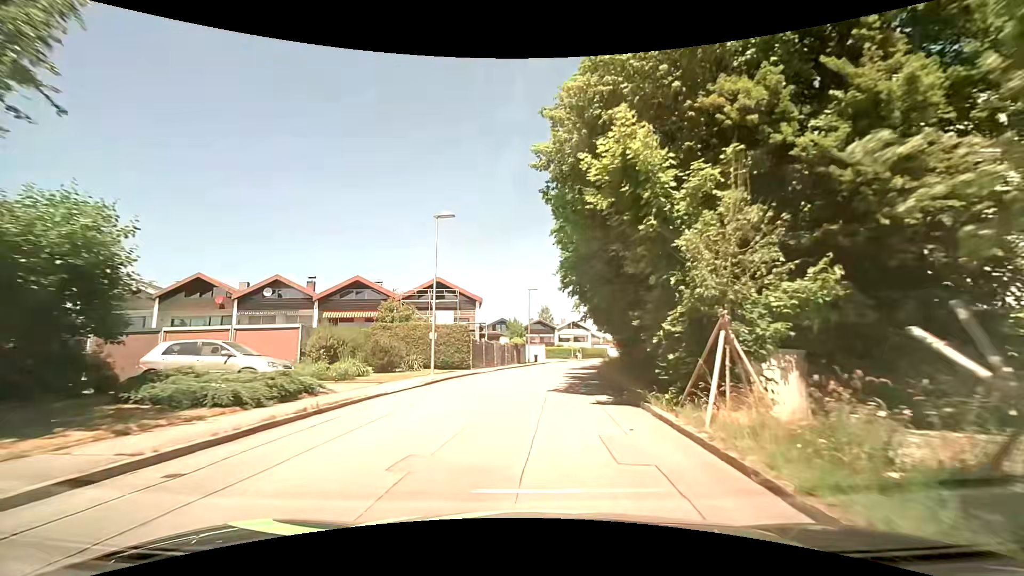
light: Day
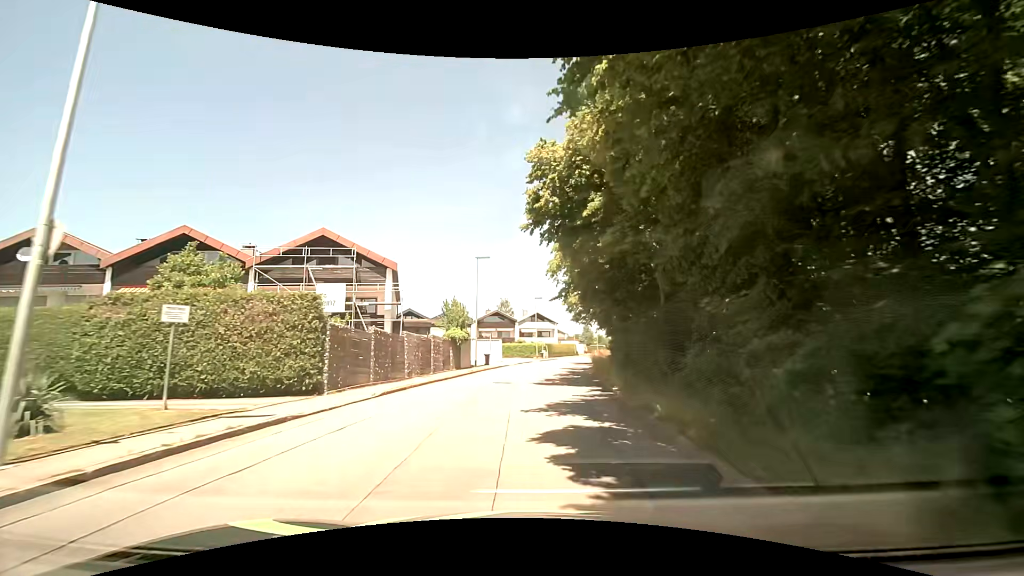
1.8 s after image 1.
(+0.7, +18.1) m; +5°
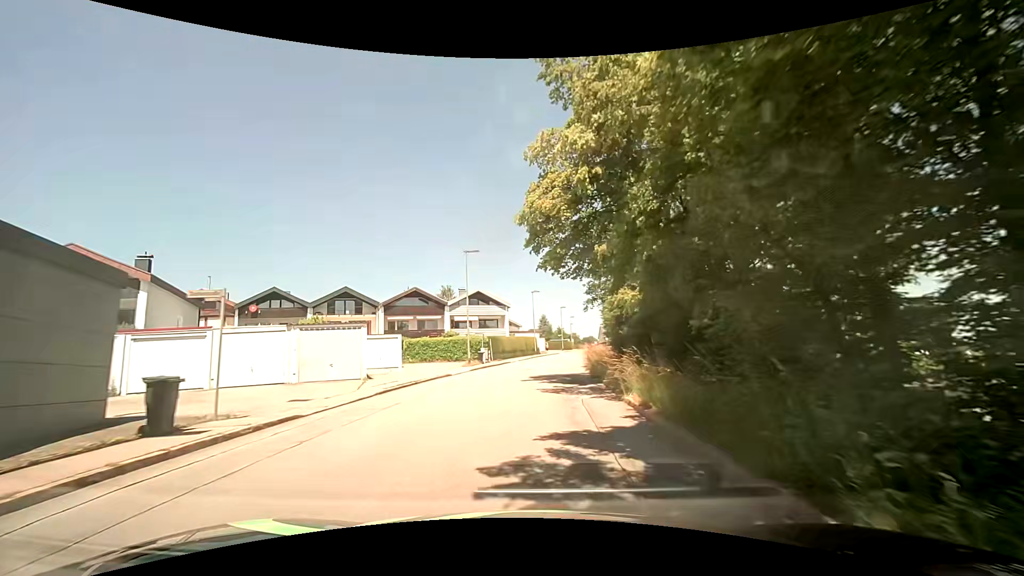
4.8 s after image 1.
(+1.5, +31.0) m; +6°
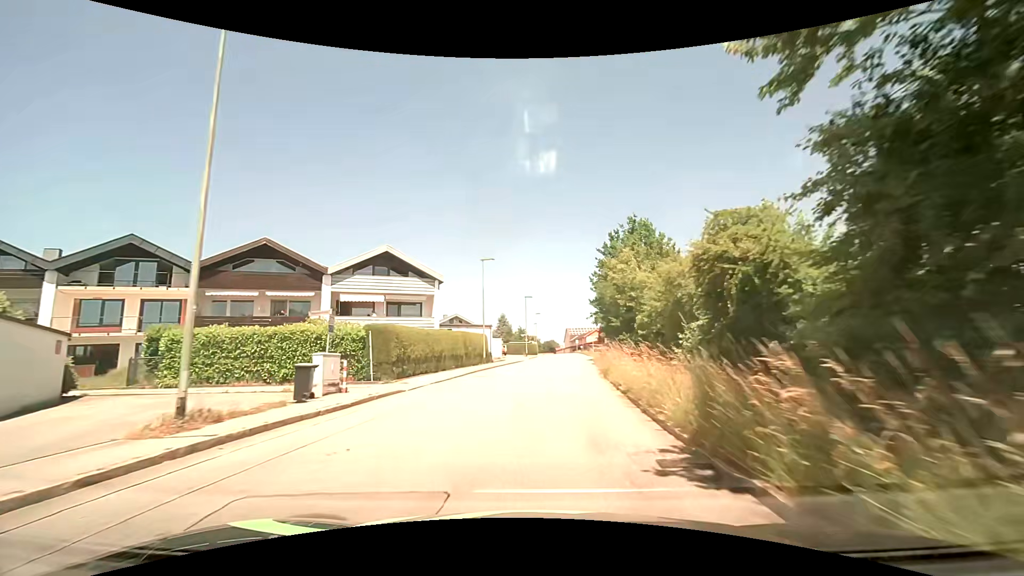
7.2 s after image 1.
(+0.6, +25.6) m; +4°
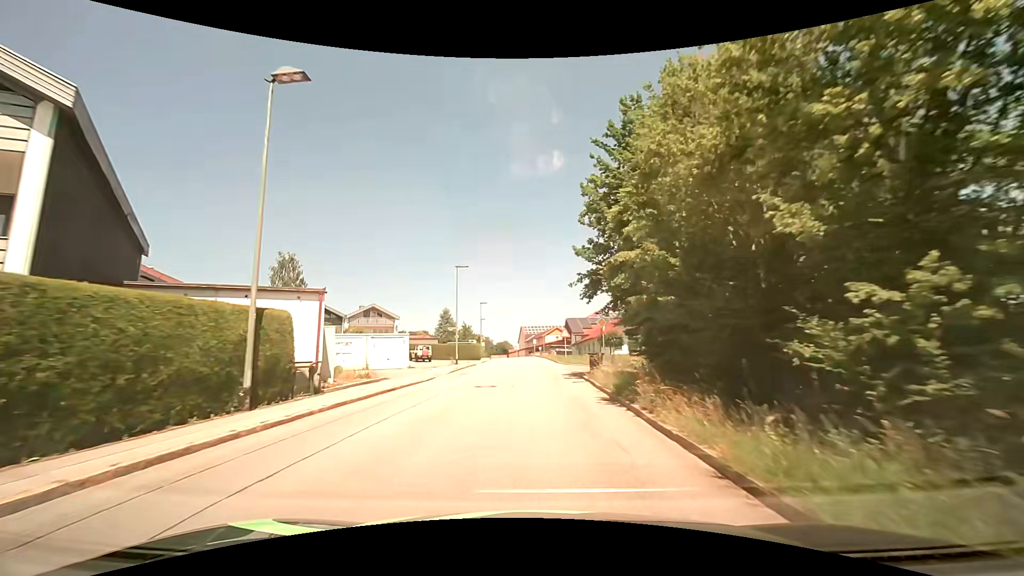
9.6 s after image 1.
(+1.5, +26.2) m; +5°
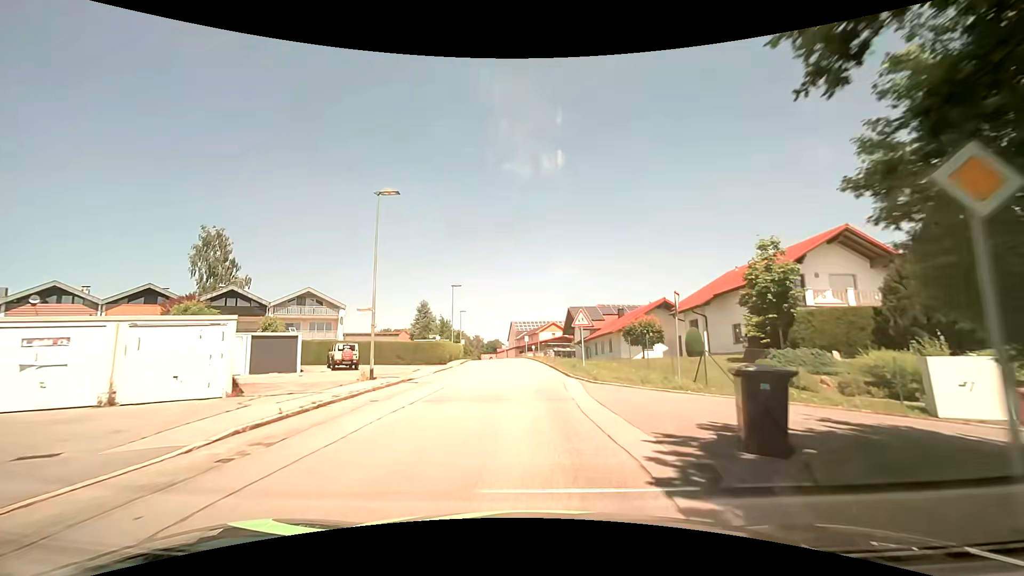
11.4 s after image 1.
(+0.3, +19.5) m; +1°
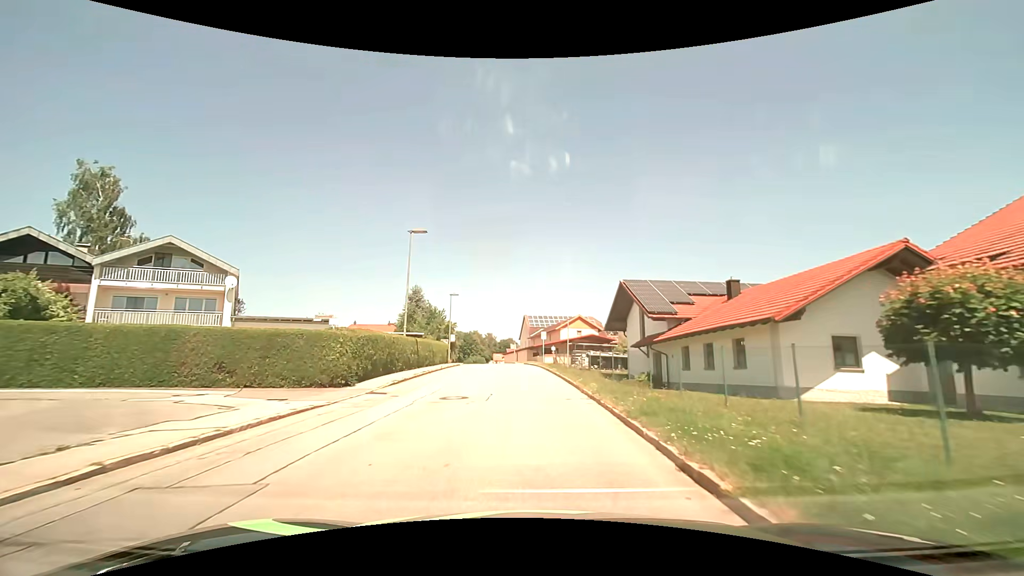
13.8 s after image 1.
(-0.2, +24.6) m; -2°
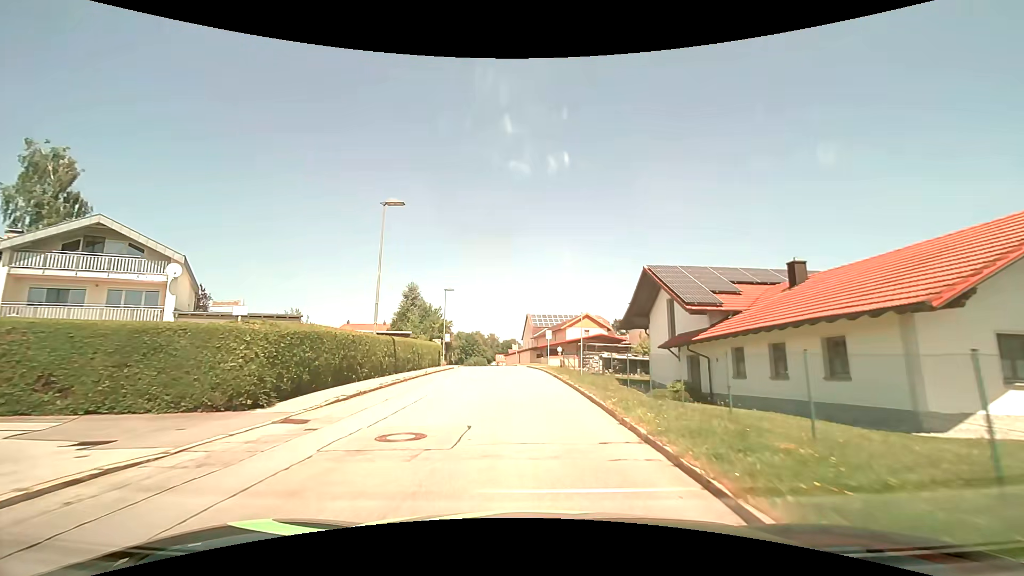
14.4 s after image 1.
(0.0, +5.8) m; 0°
(0, +10) (0, +20) (-1, +30) (-2, +40) (-2, +50) (-3, +60) (-5, +70) (-6, +80) (-12, +87) (-21, +86) m
